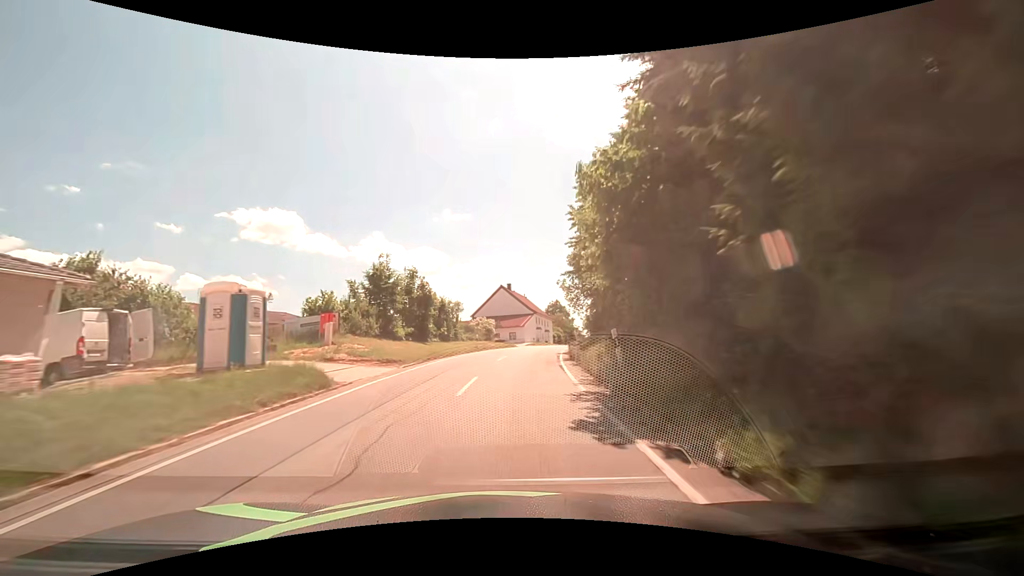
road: secondary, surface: asphalt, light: Day
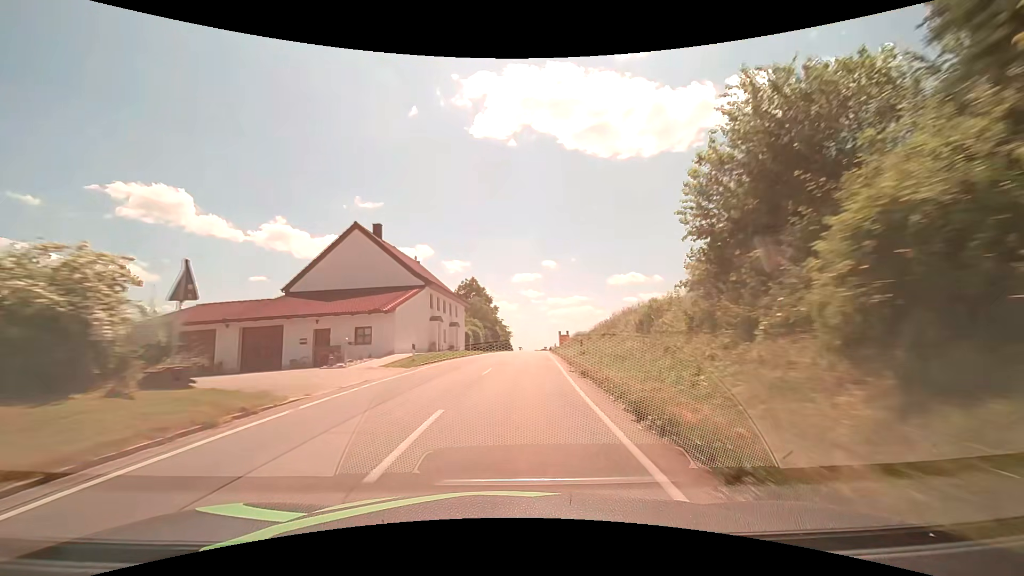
(+3.4, +41.0) m; +10°
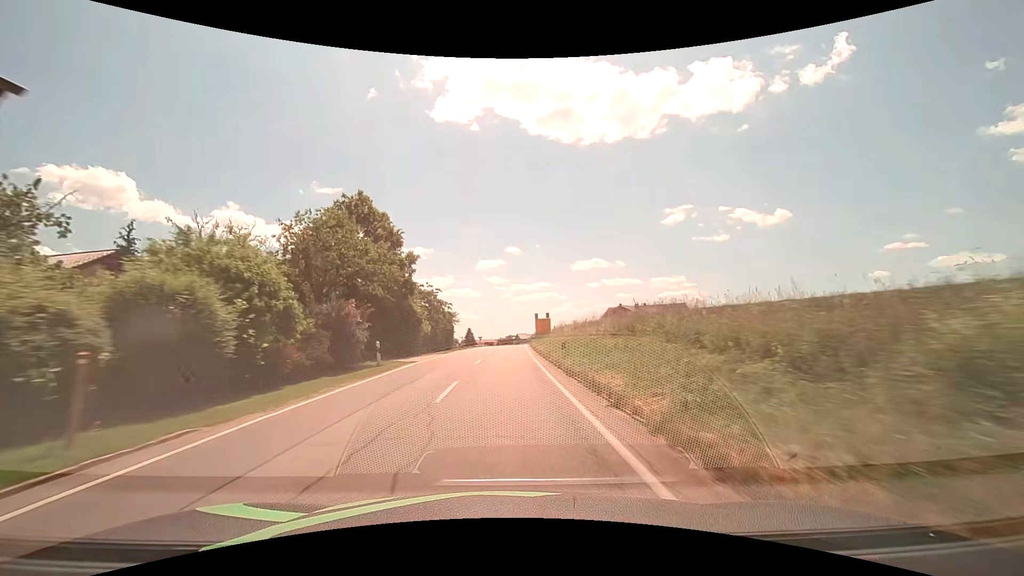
(+2.3, +42.1) m; +4°
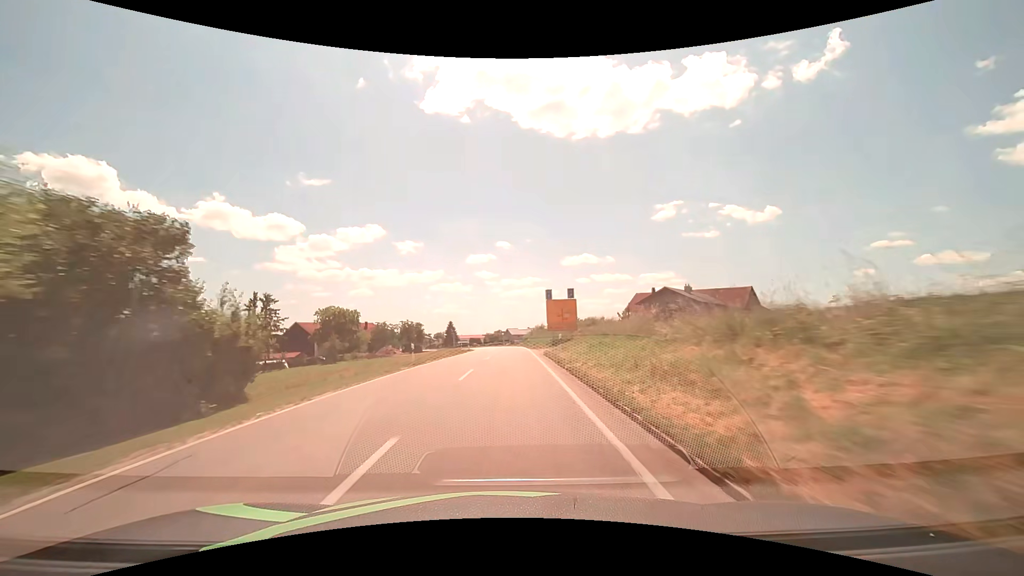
(+0.3, +42.8) m; +1°
(0, +10) (0, +20) (0, +30) (0, +40) (0, +50) (0, +60) (-1, +70) (-2, +80) (-3, +90) (-6, +100) m
